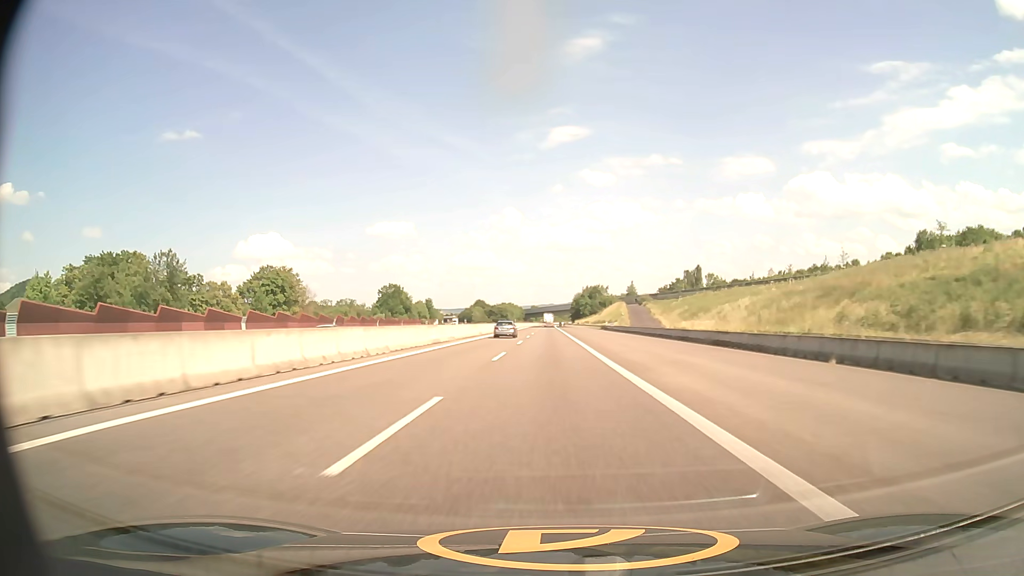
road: motorway_link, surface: asphalt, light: Day
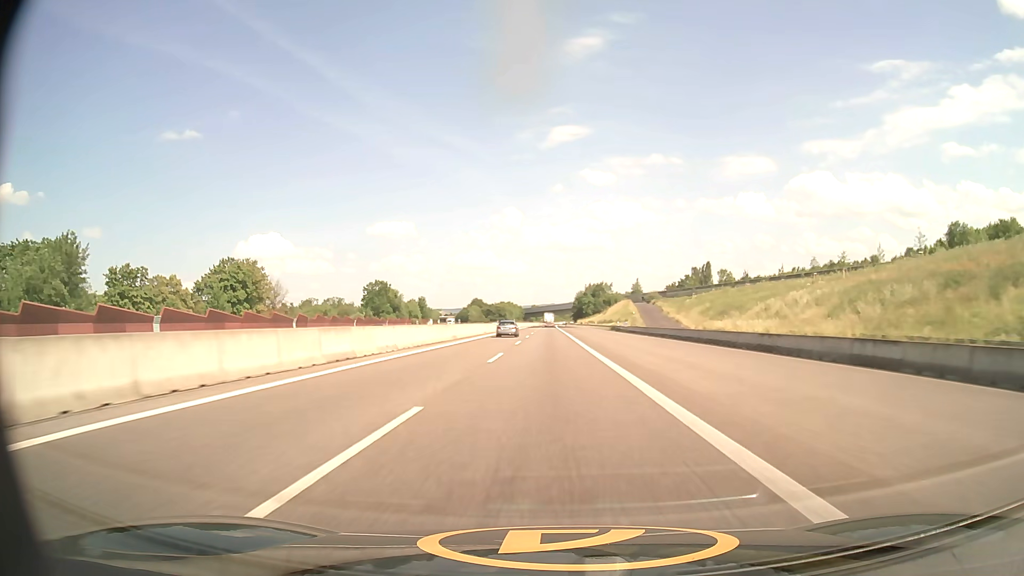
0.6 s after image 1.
(0.0, +19.2) m; 0°
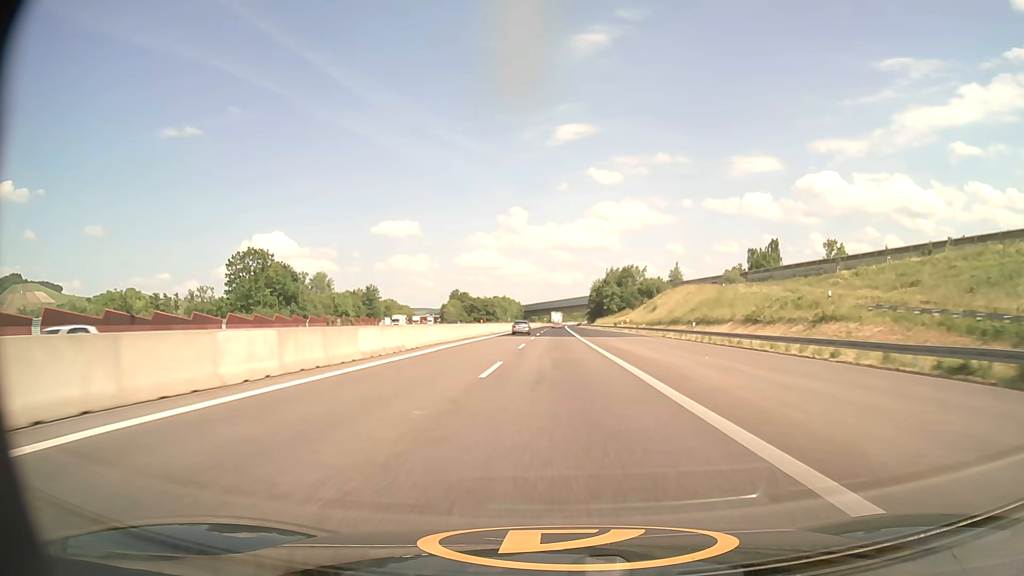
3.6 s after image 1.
(-0.8, +95.8) m; -1°
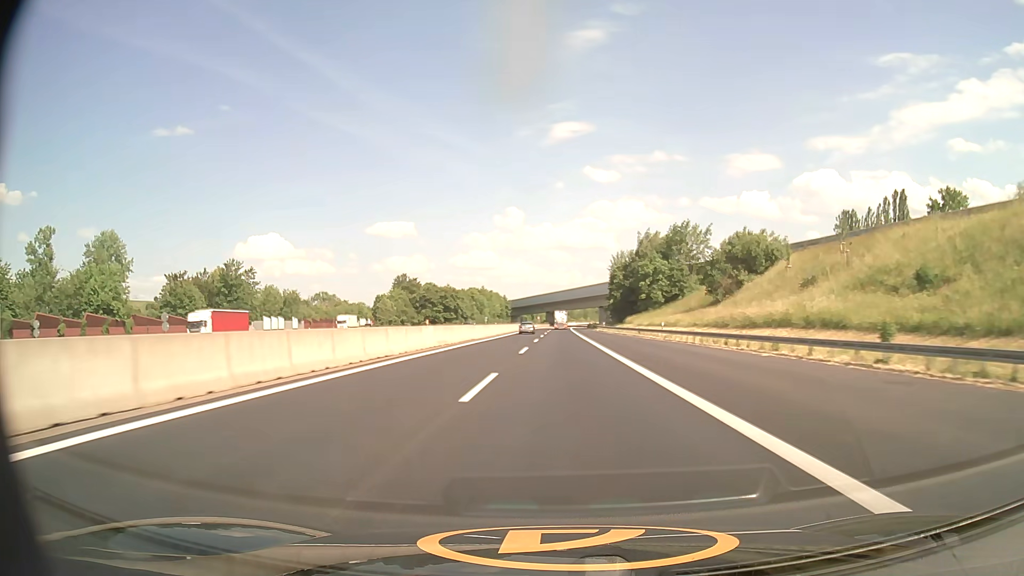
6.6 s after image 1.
(+0.2, +94.3) m; 0°
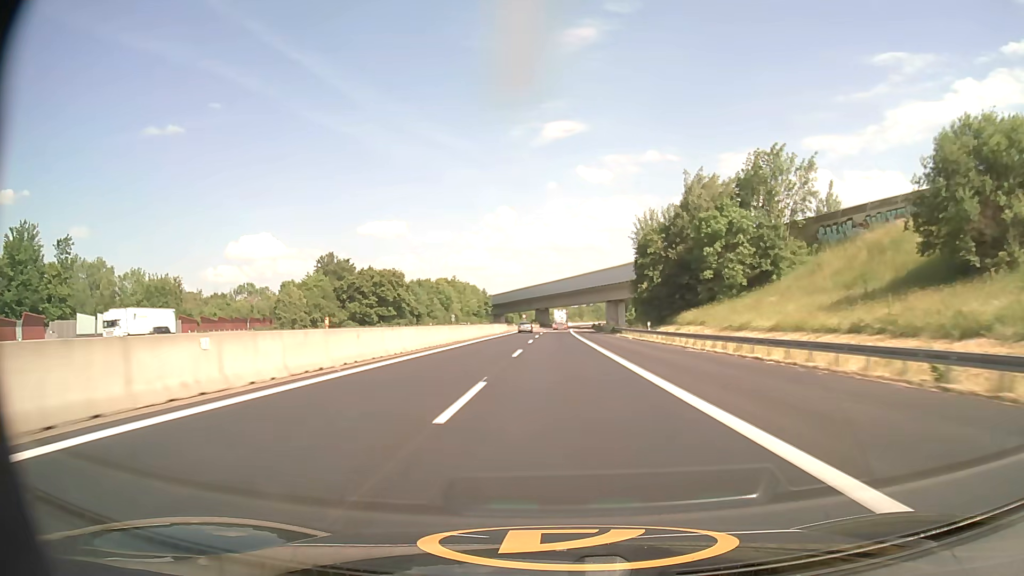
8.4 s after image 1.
(+0.3, +56.3) m; +1°
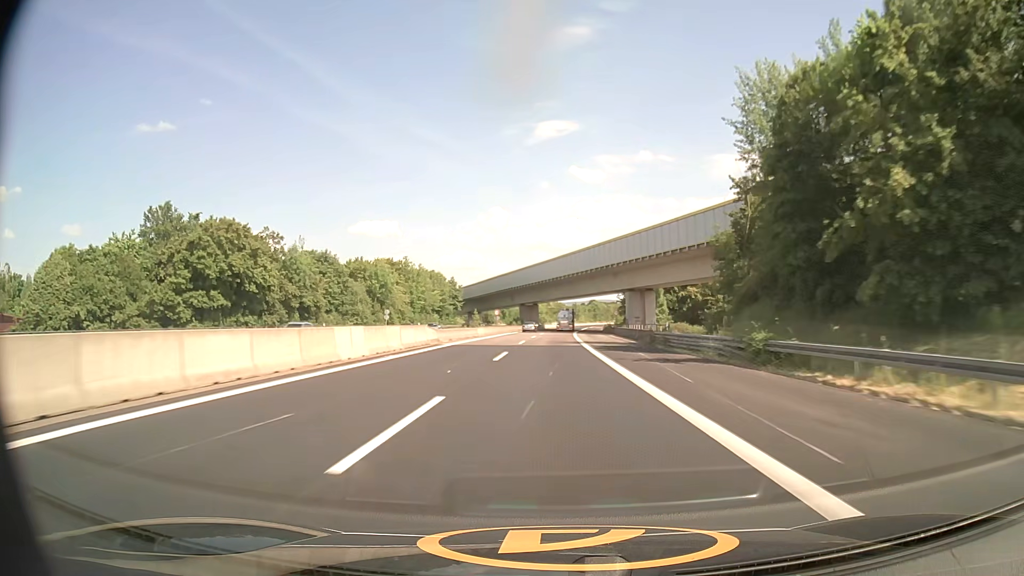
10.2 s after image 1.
(+0.3, +57.0) m; +1°
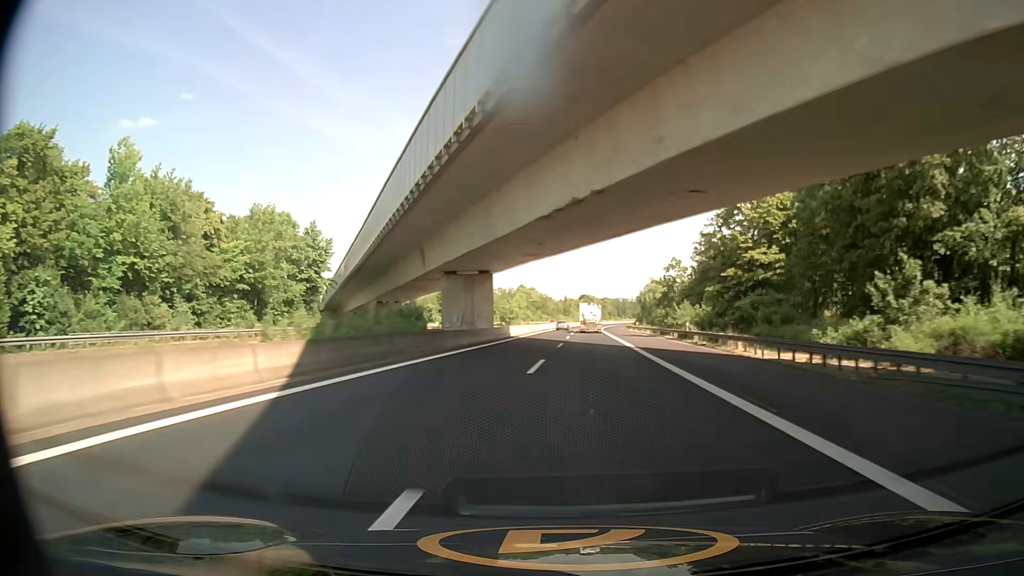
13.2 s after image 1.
(+0.5, +96.5) m; +1°
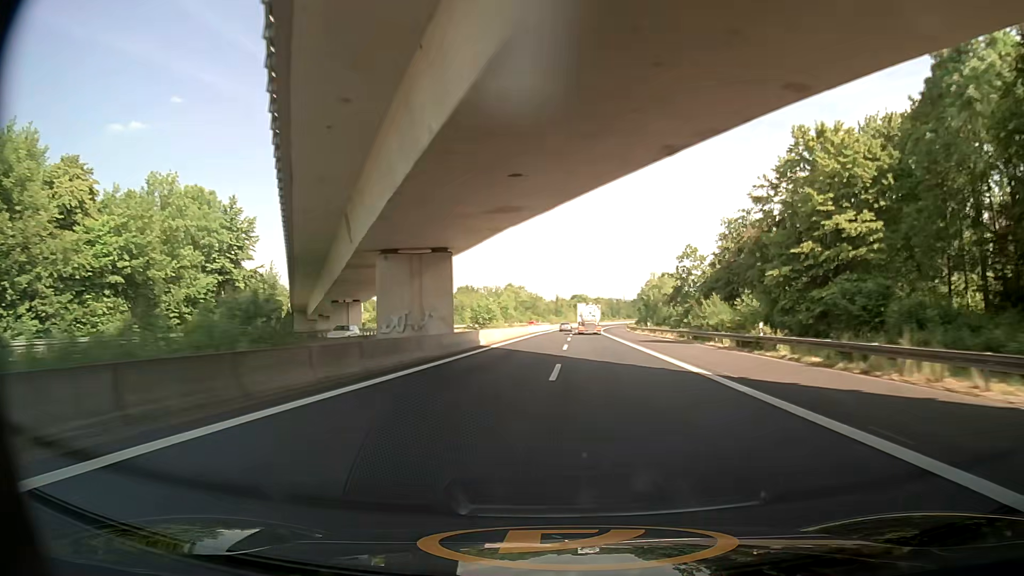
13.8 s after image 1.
(+0.2, +19.4) m; +1°
(0, +10) (0, +20) (0, +30) (0, +40) (+1, +50) (+1, +60) (+2, +70) (+2, +80) (+2, +90) (+3, +100) m
